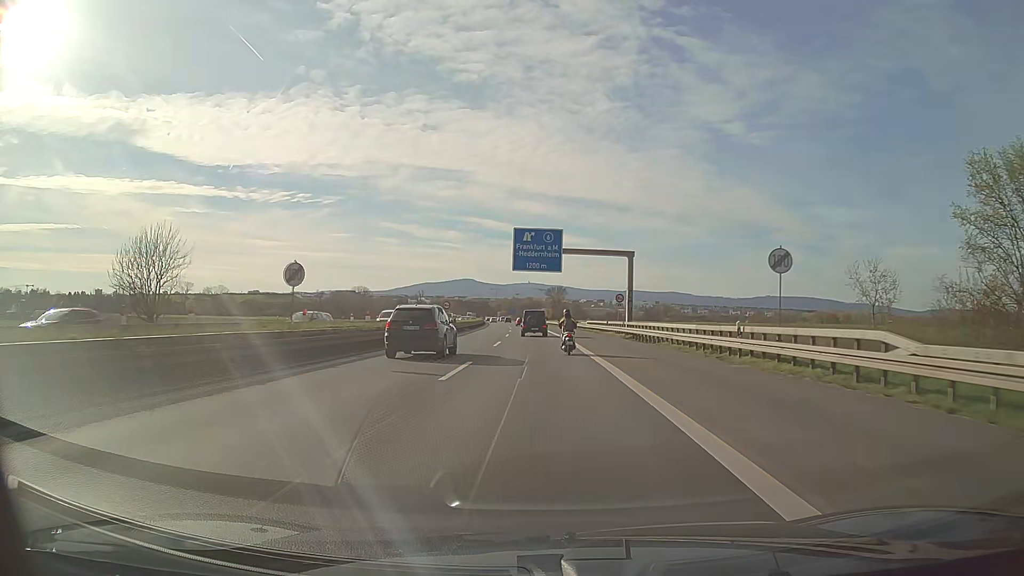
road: motorway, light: Day
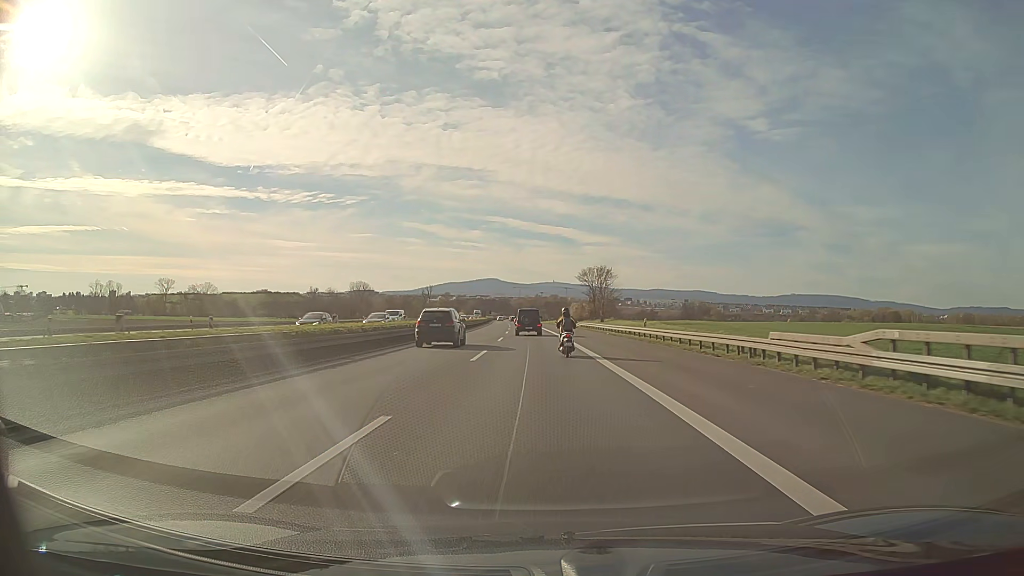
(-1.0, +65.6) m; -2°
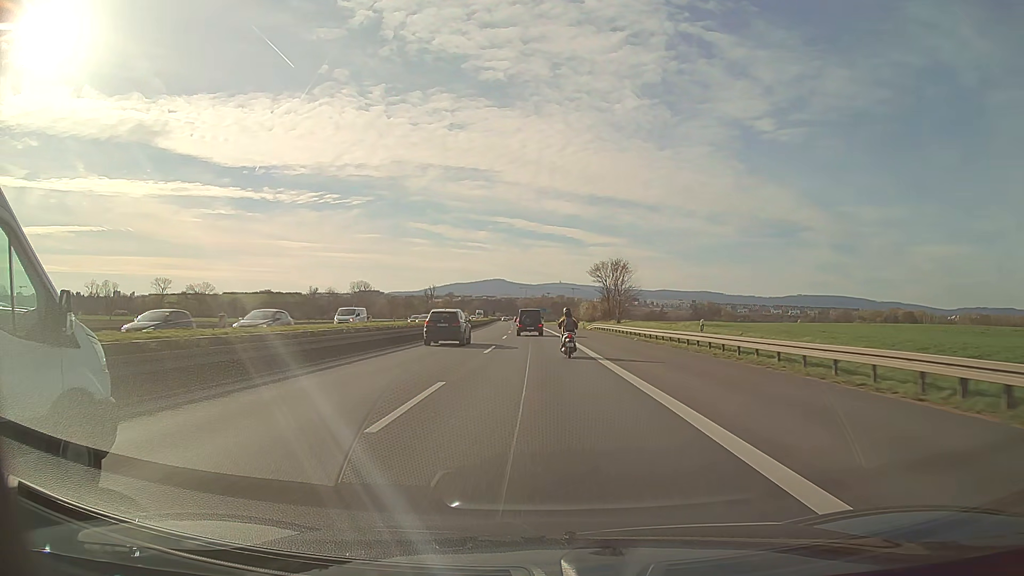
(0.0, +13.2) m; -1°
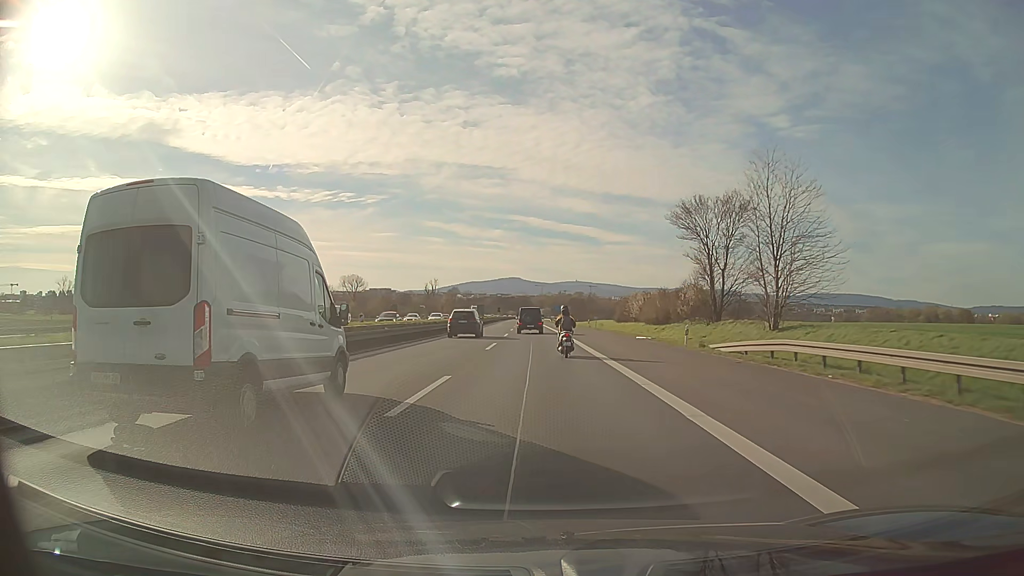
(-0.7, +53.2) m; -1°
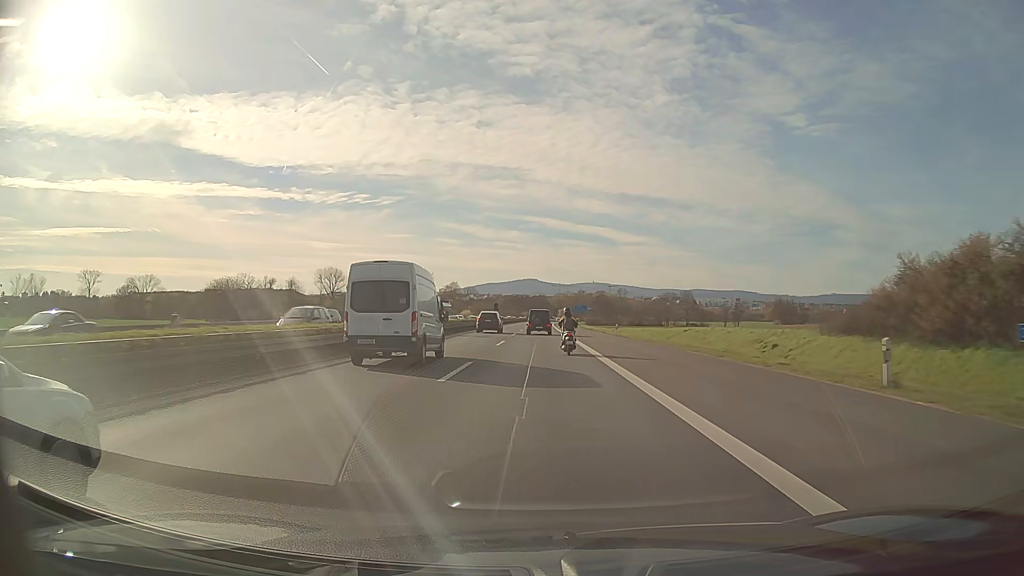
(-0.9, +67.2) m; -1°
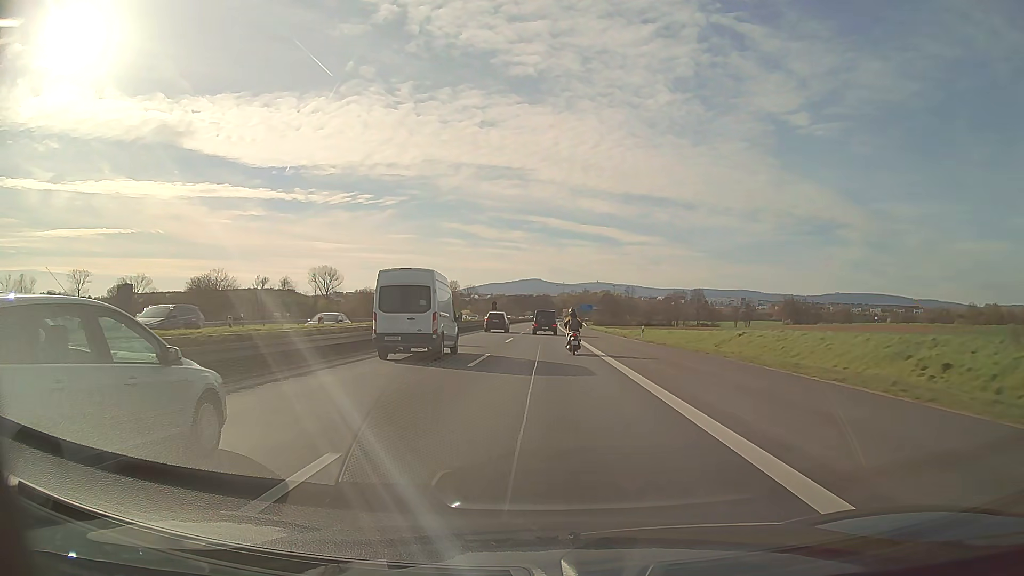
(0.0, +13.6) m; 0°
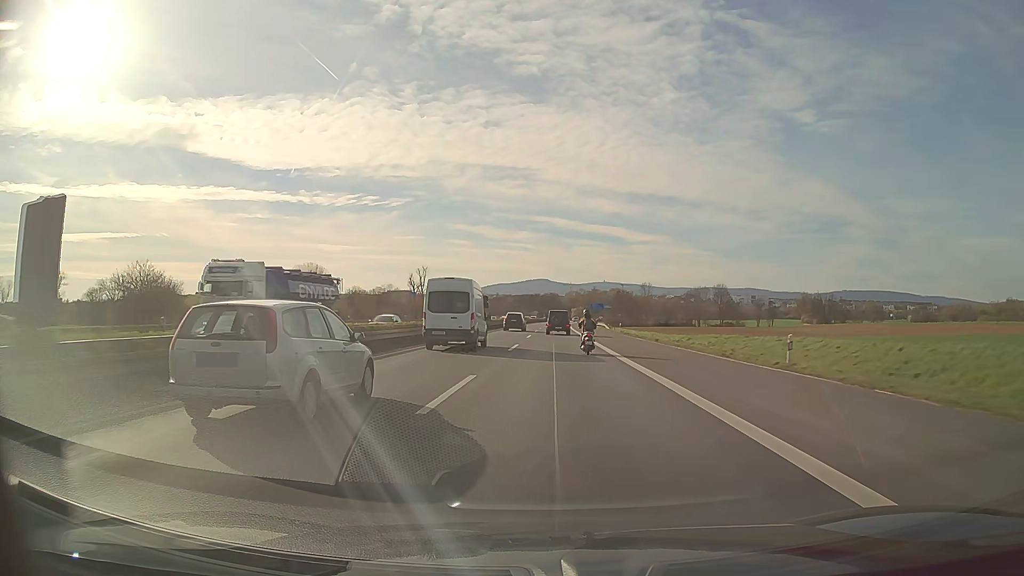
(-0.1, +27.4) m; -1°
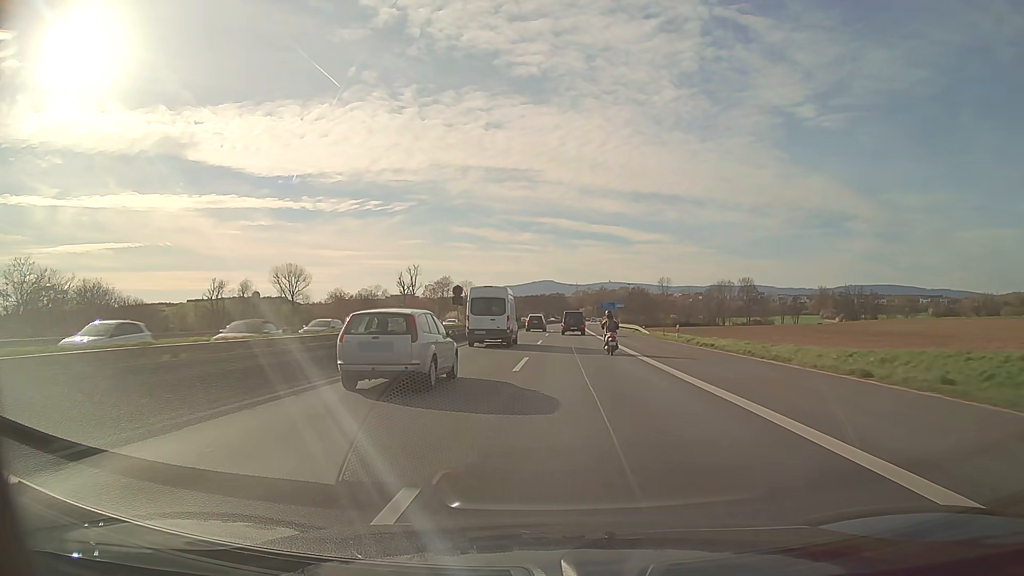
(-0.1, +28.0) m; 0°
(0, +10) (0, +20) (0, +30) (0, +40) (0, +50) (0, +60) (0, +70) (0, +80) (0, +90) (0, +100) m
